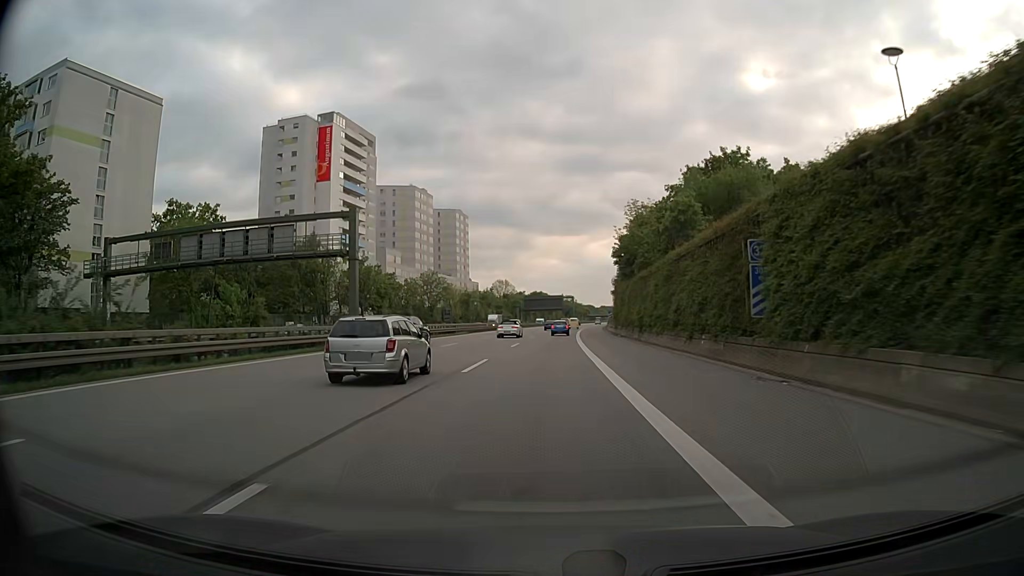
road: motorway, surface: asphalt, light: Day
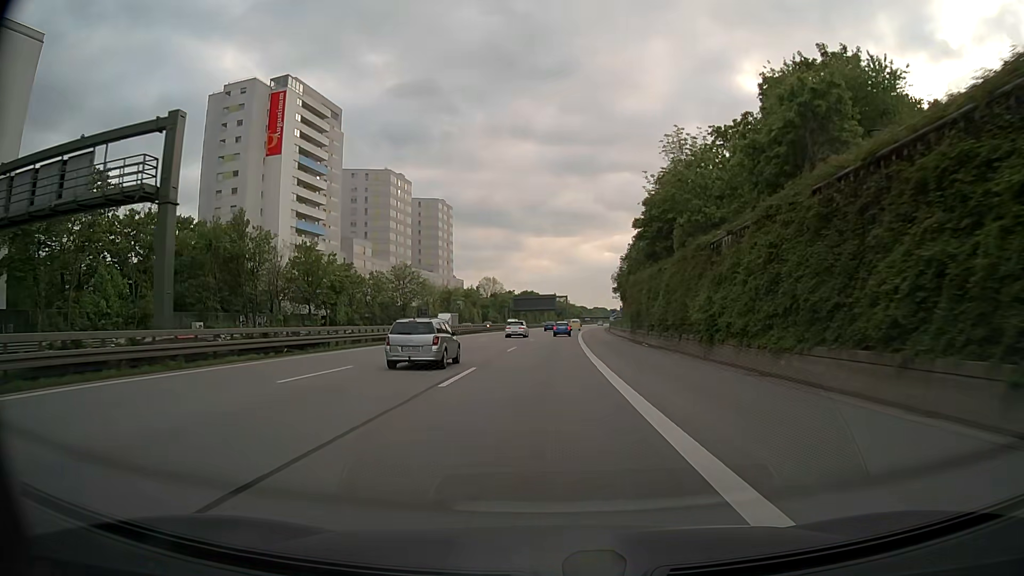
(+0.2, +21.6) m; +1°
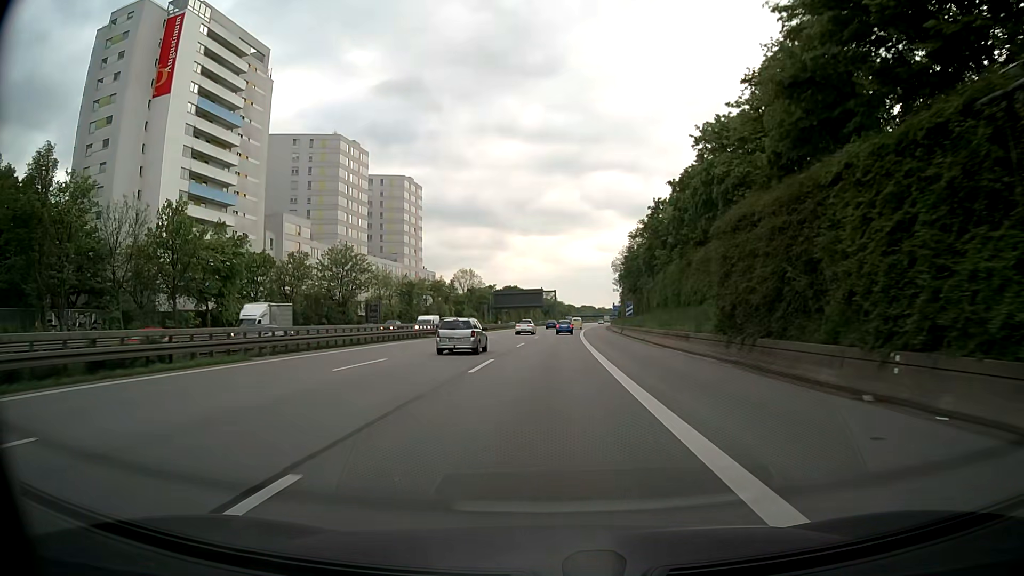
(+0.3, +32.4) m; +1°
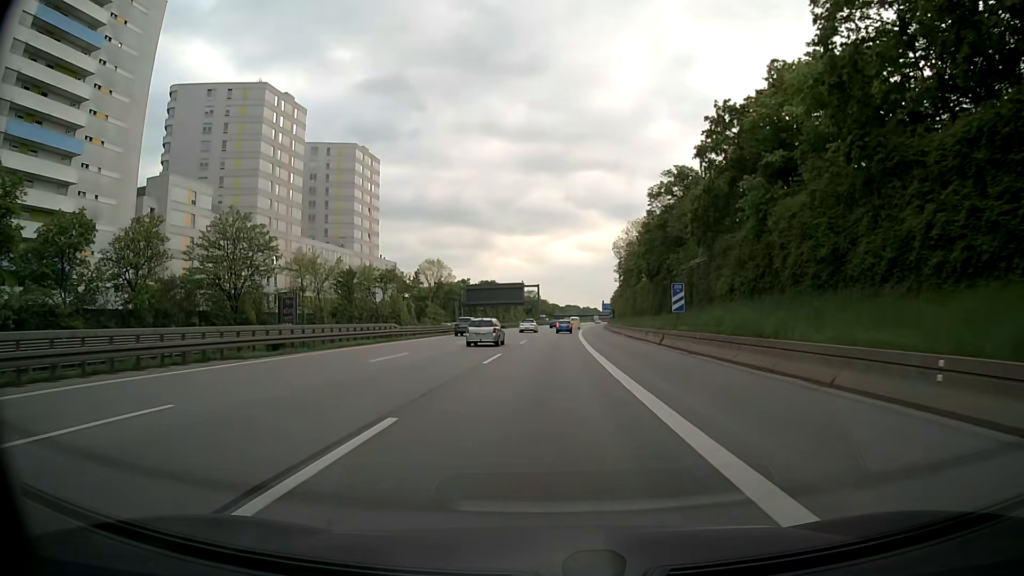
(+0.4, +32.4) m; +2°
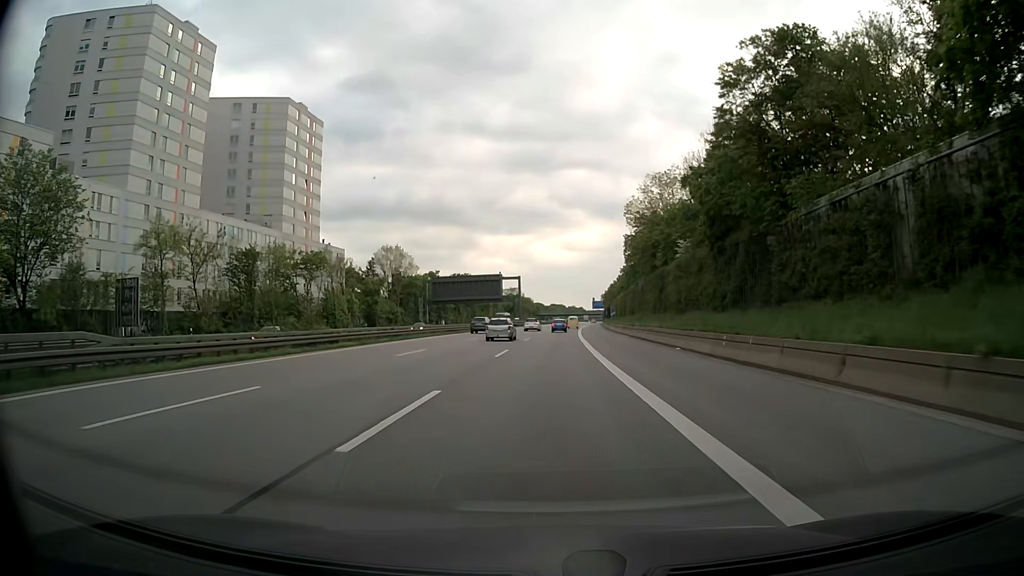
(-0.1, +32.4) m; 0°
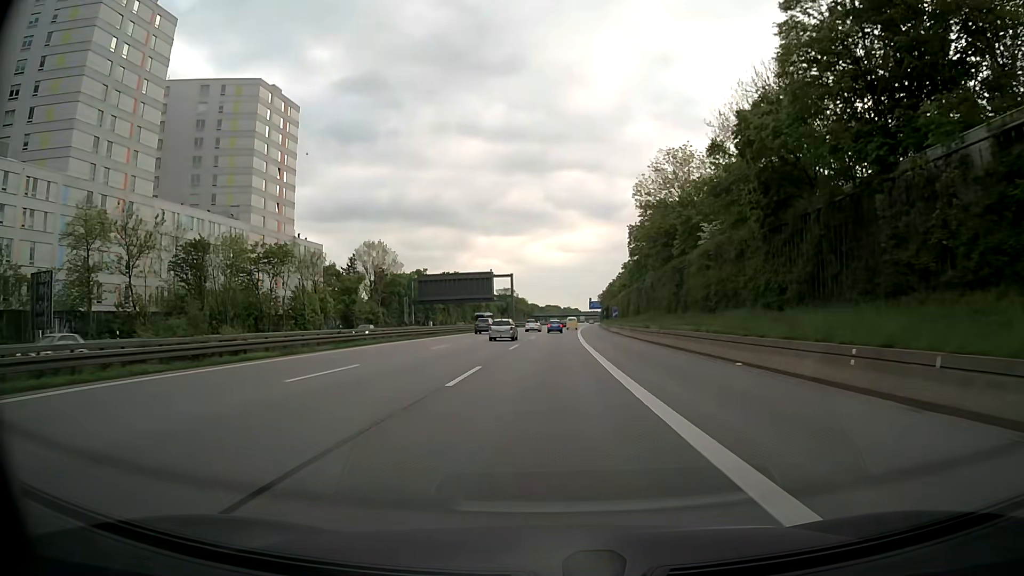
(+0.1, +10.8) m; 0°
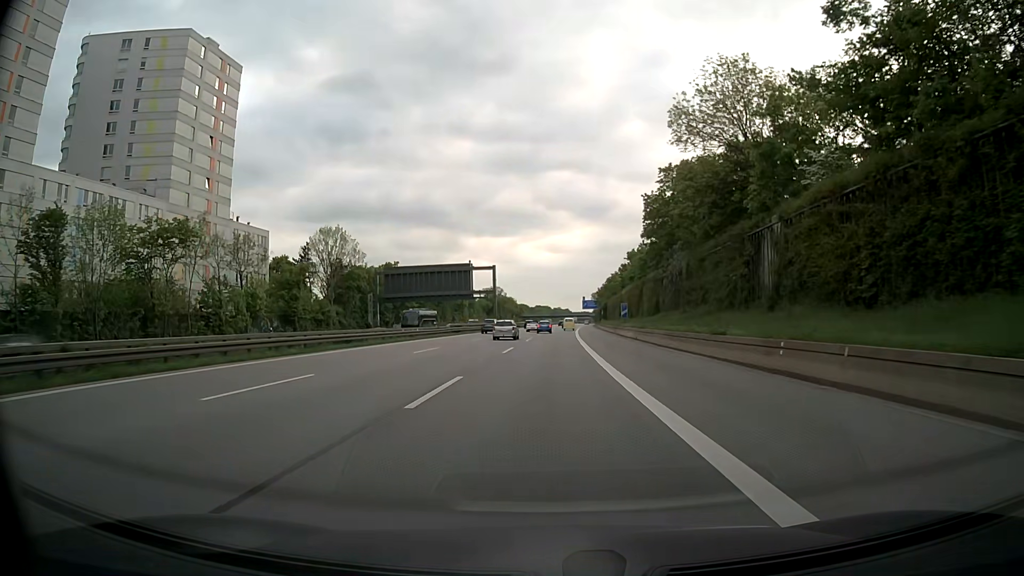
(+0.2, +21.6) m; +1°
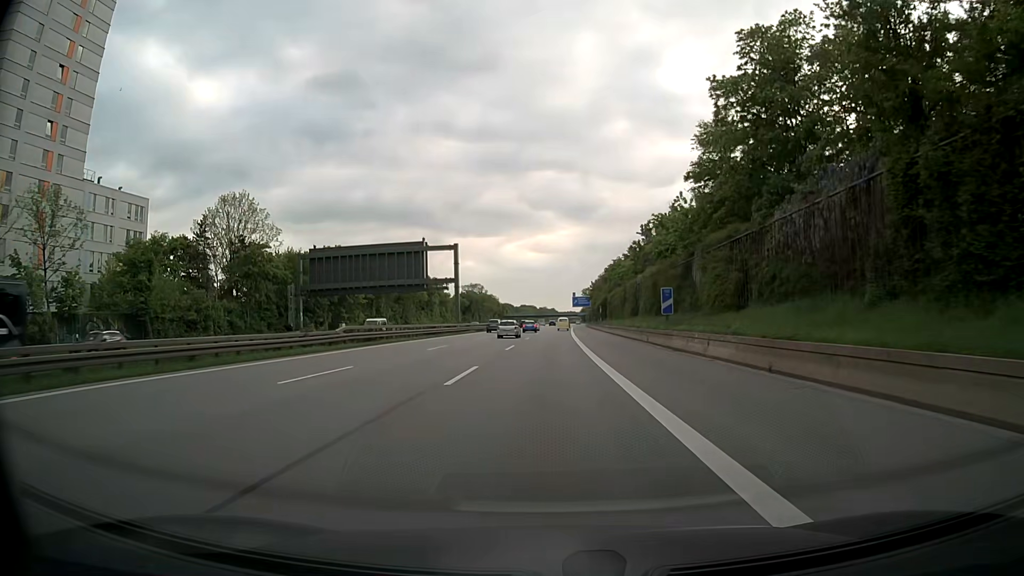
(+0.2, +32.4) m; +1°
(0, +10) (0, +20) (0, +30) (0, +40) (0, +50) (0, +60) (+1, +70) (+1, +80) (+1, +90) (+1, +100) m
